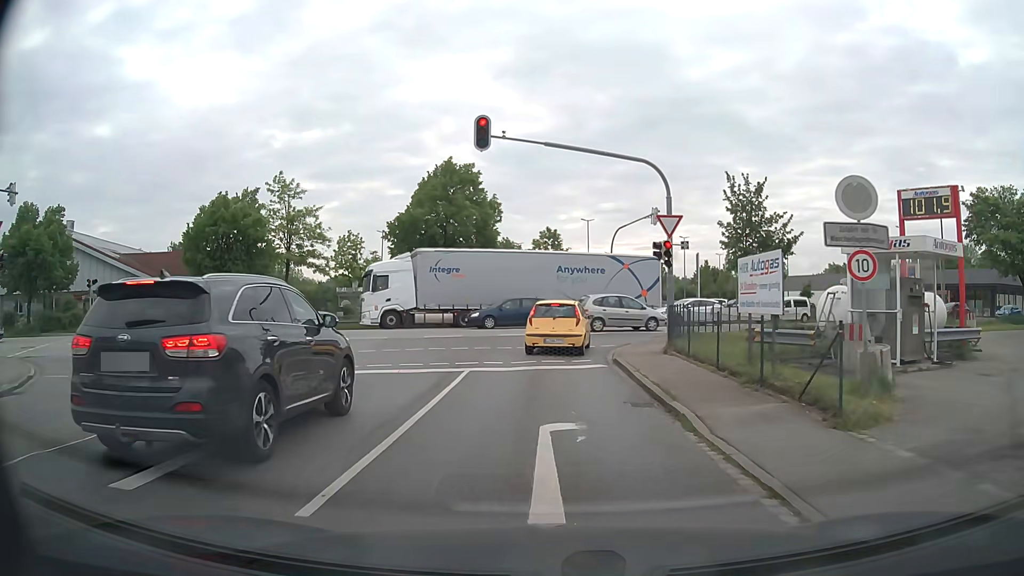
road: residential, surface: asphalt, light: Day
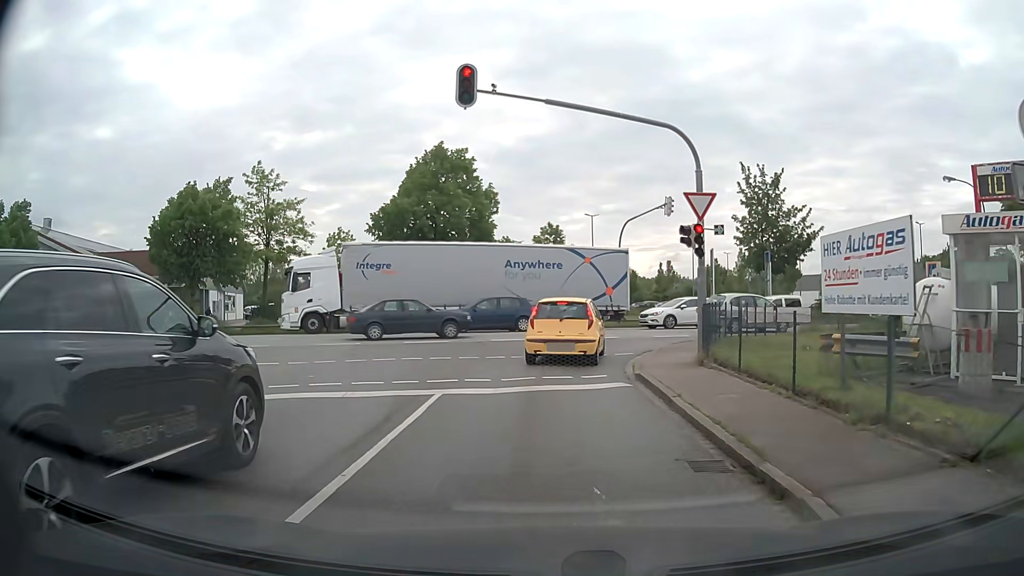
(0.0, +3.9) m; 0°
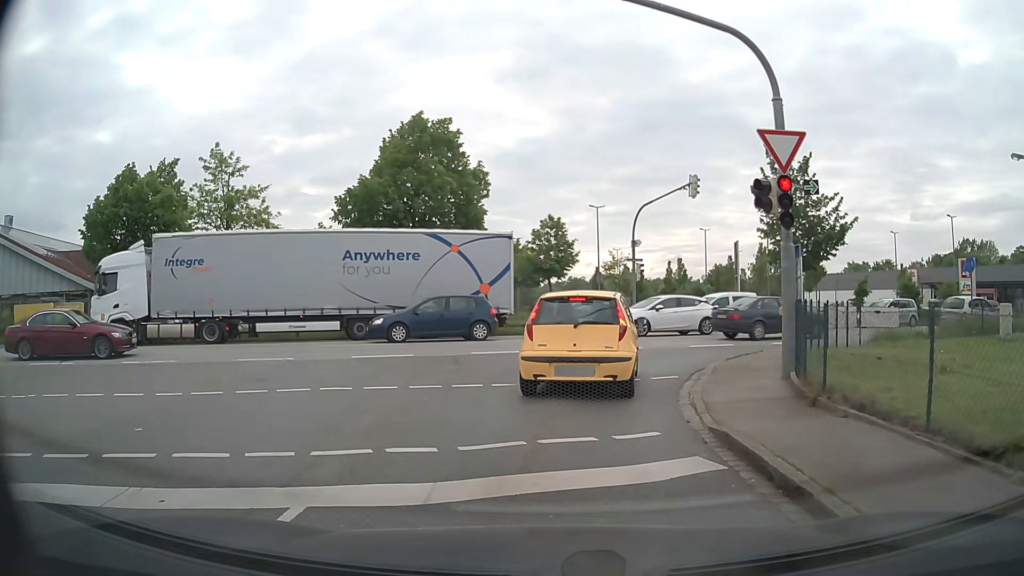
(0.0, +5.7) m; 0°
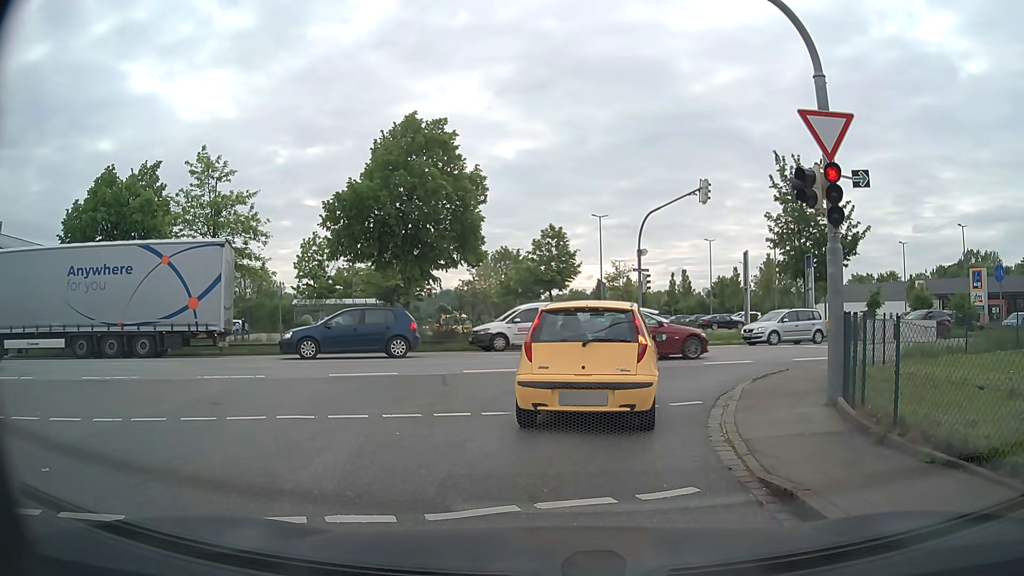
(0.0, +1.6) m; -2°
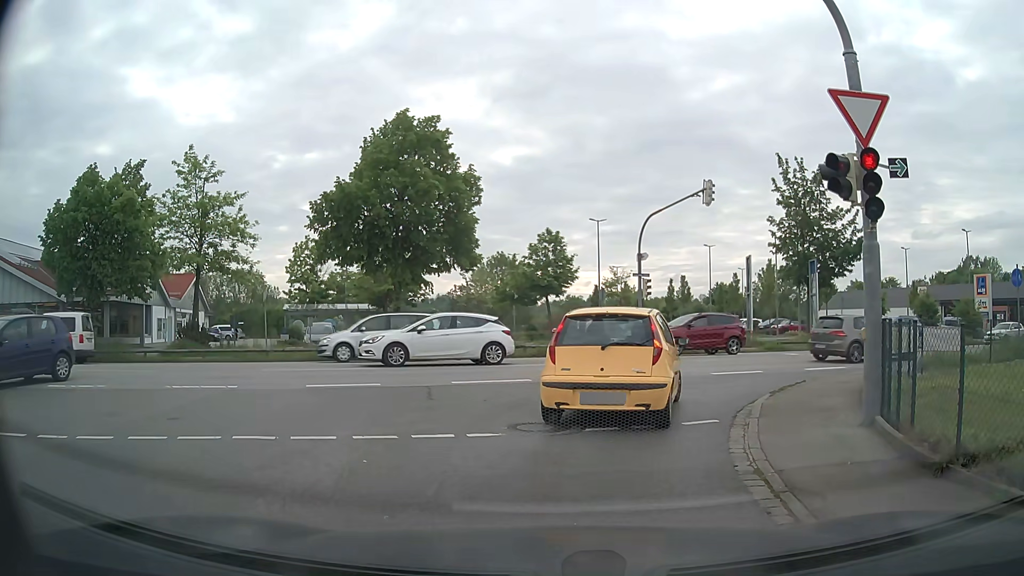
(0.0, +1.4) m; +2°
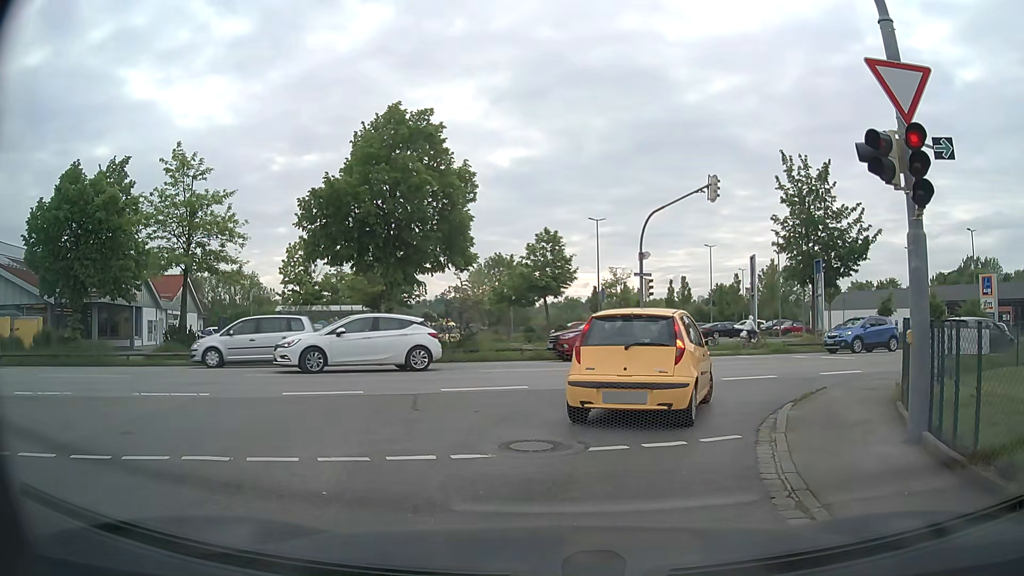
(0.0, +1.2) m; +1°
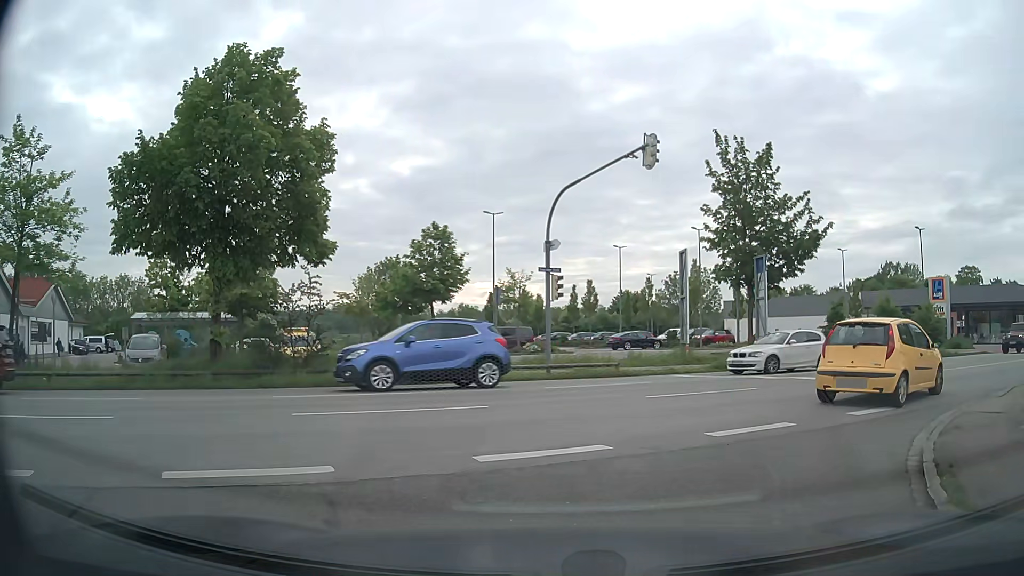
(+0.3, +7.0) m; +7°
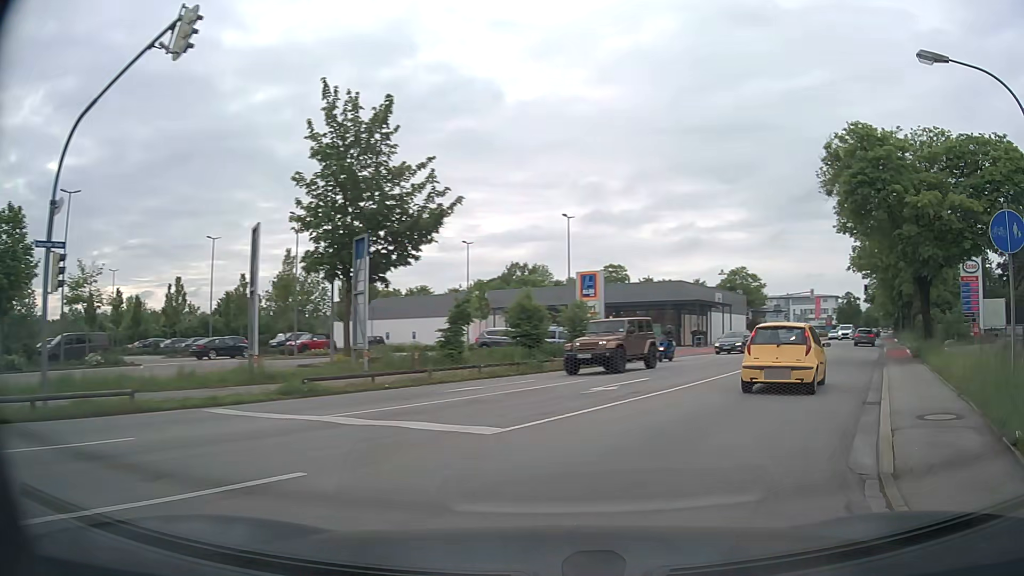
(+2.4, +8.4) m; +33°
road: secondary
